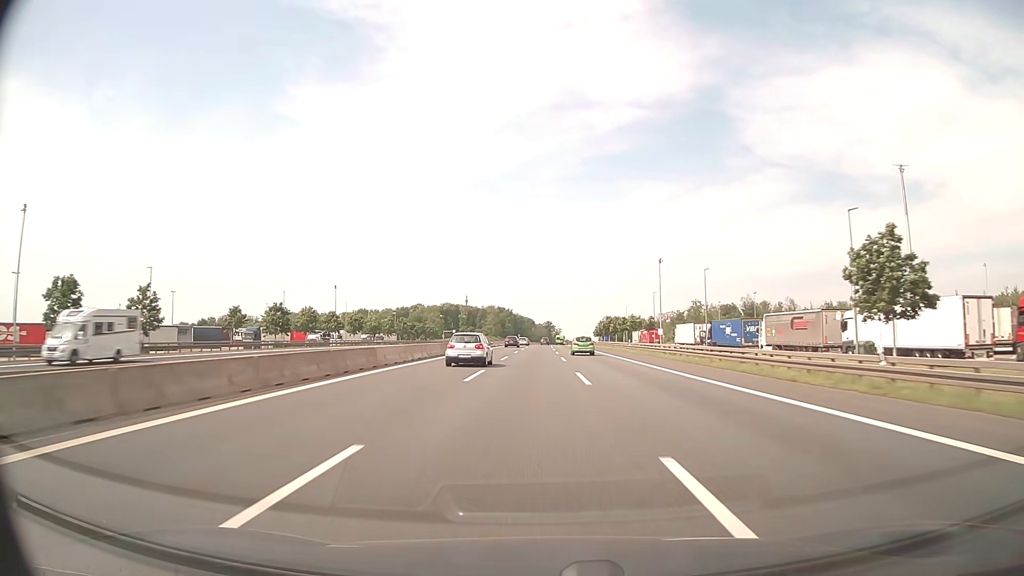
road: motorway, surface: asphalt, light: Day
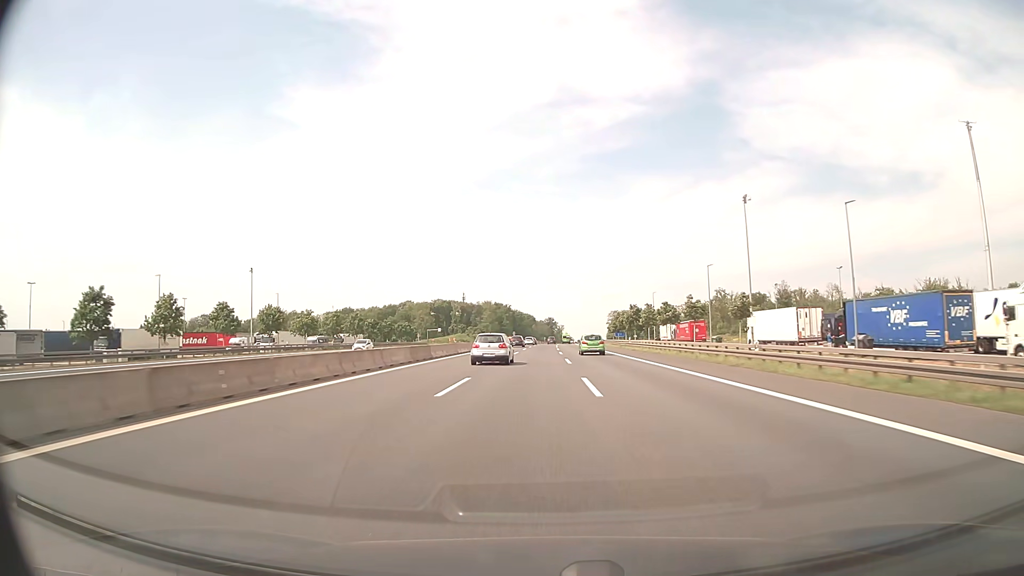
(-0.1, +41.1) m; 0°
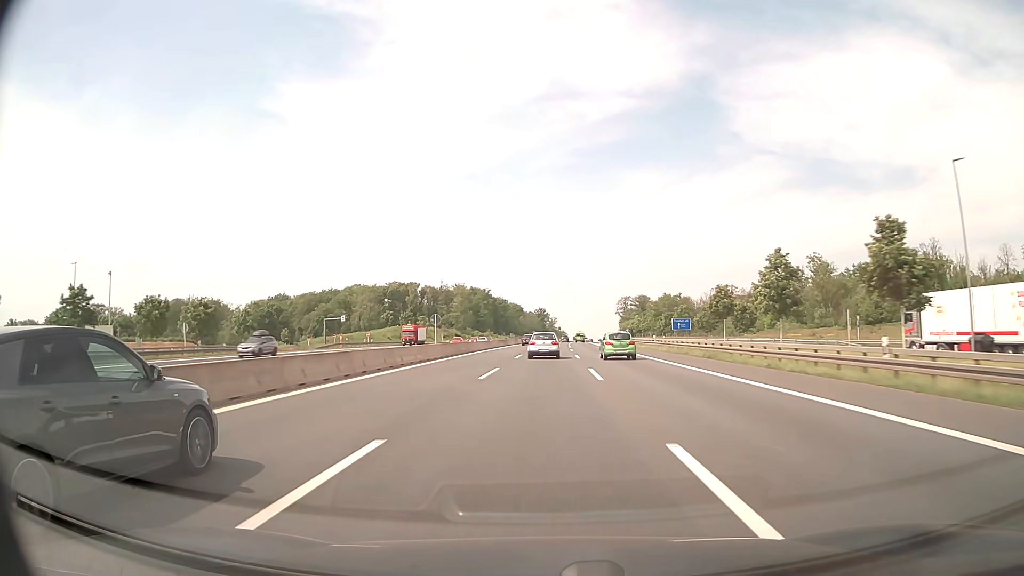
(+0.3, +102.5) m; +1°
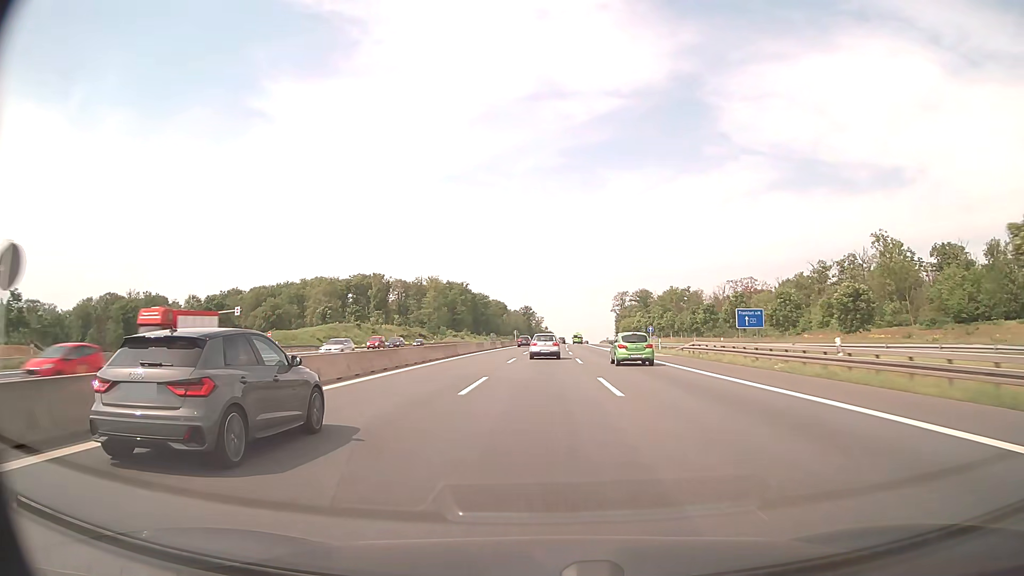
(+0.4, +40.8) m; +1°
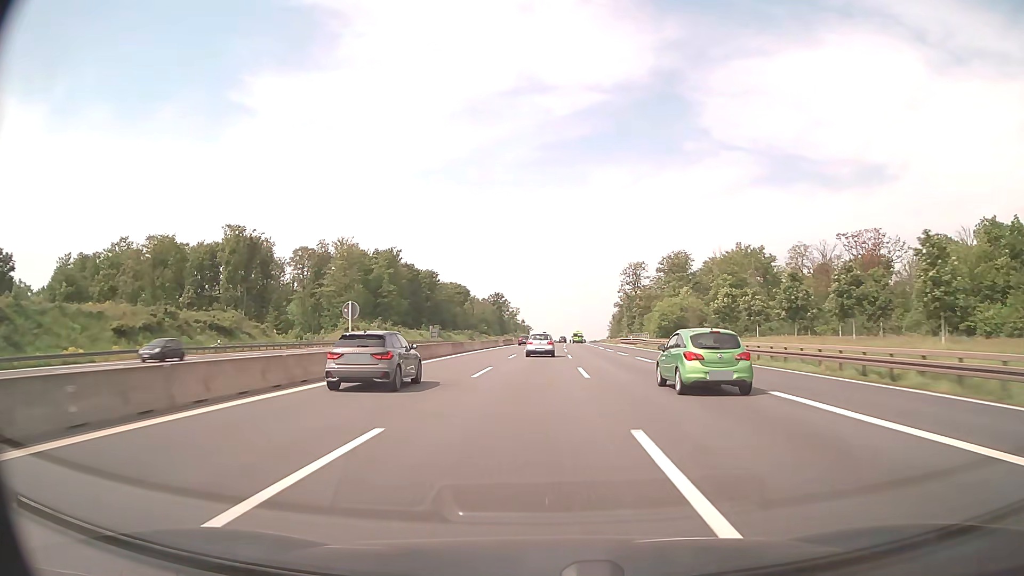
(+2.3, +102.0) m; +2°
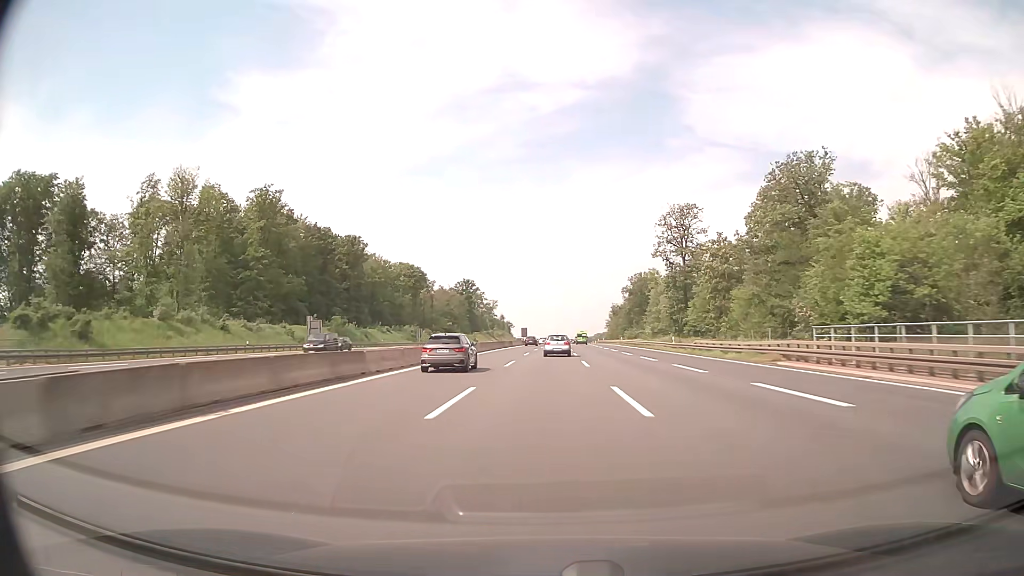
(+0.8, +82.1) m; +1°
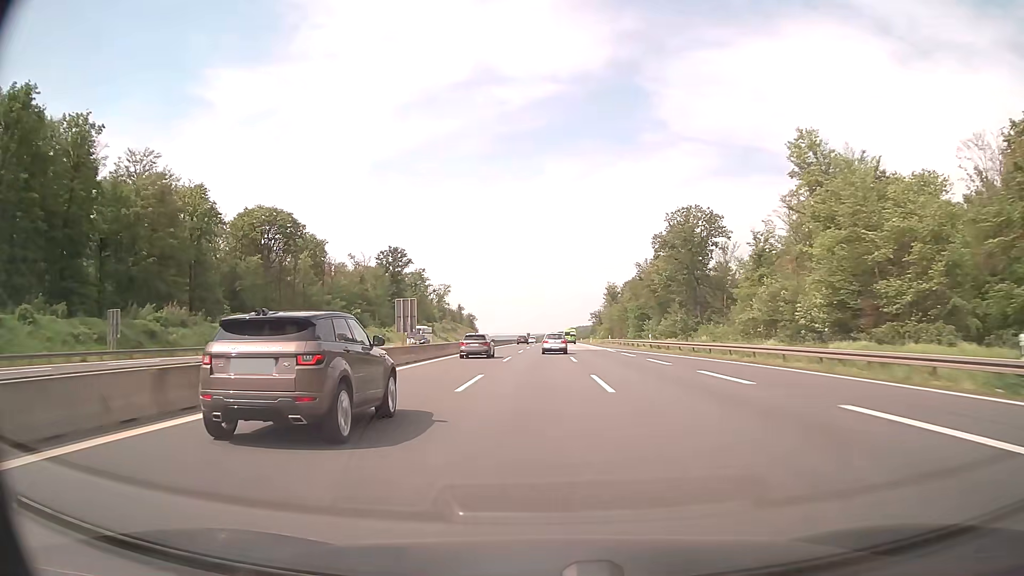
(+2.5, +103.1) m; +3°
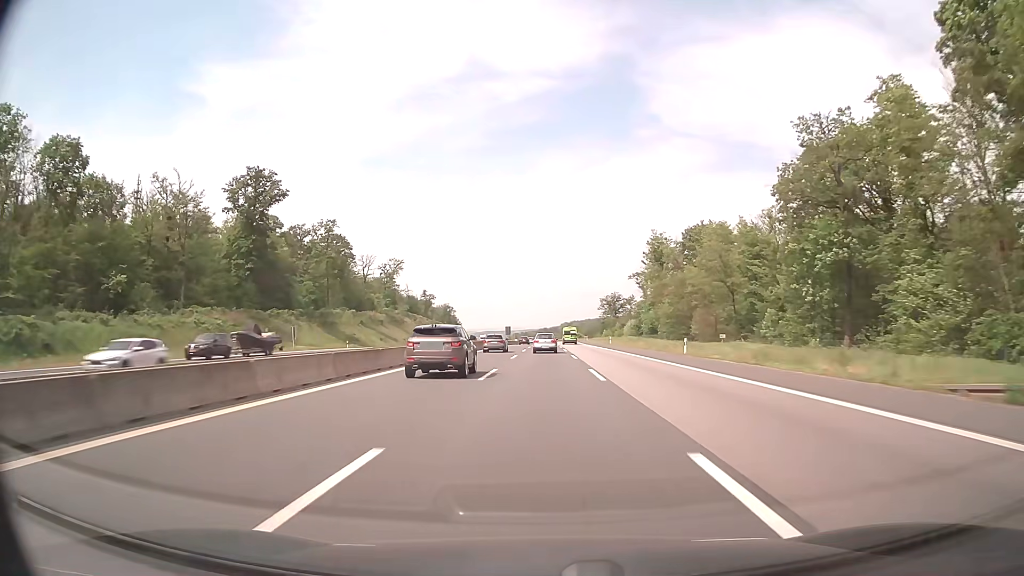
(+0.7, +103.9) m; +1°
(0, +10) (0, +20) (0, +30) (0, +40) (0, +50) (0, +60) (+1, +70) (+1, +80) (+1, +90) (+1, +100) m
